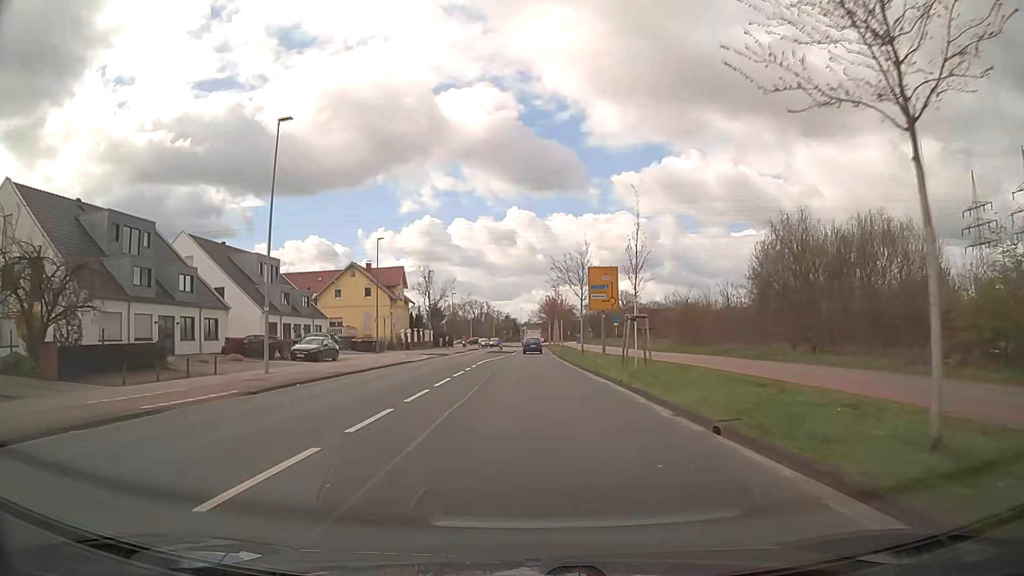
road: tertiary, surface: asphalt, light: Day
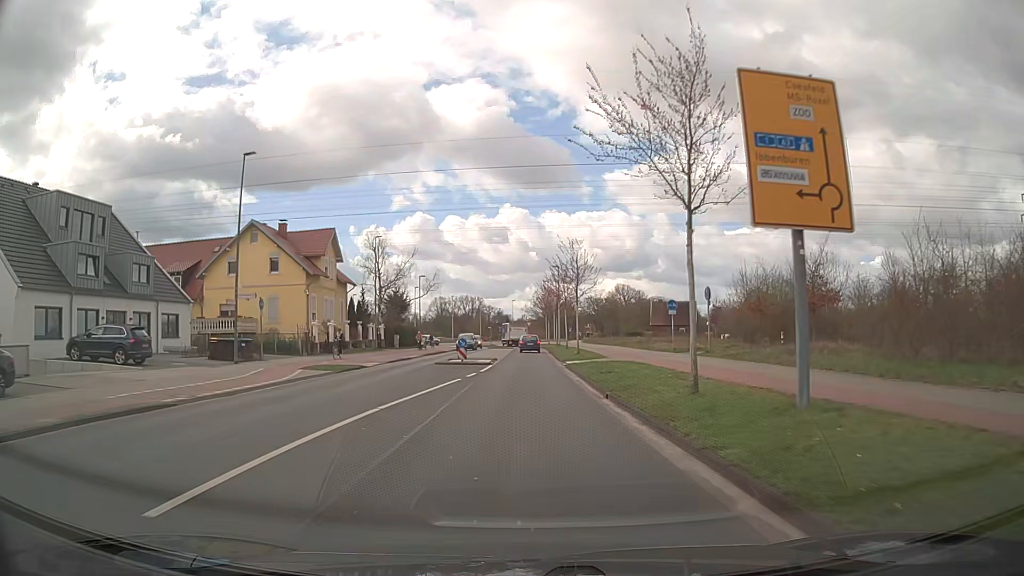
(+0.1, +29.3) m; +1°
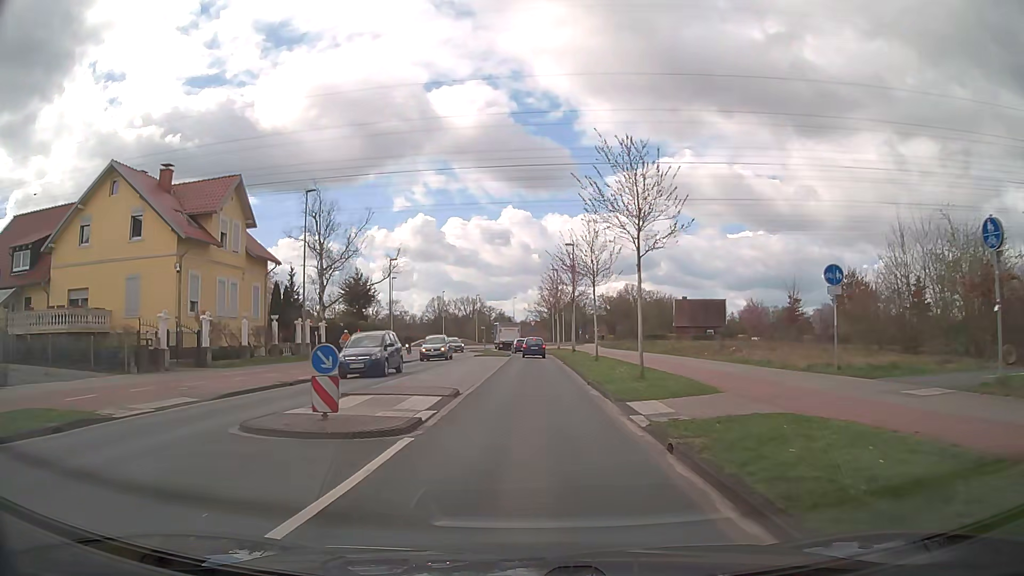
(-0.1, +20.9) m; 0°
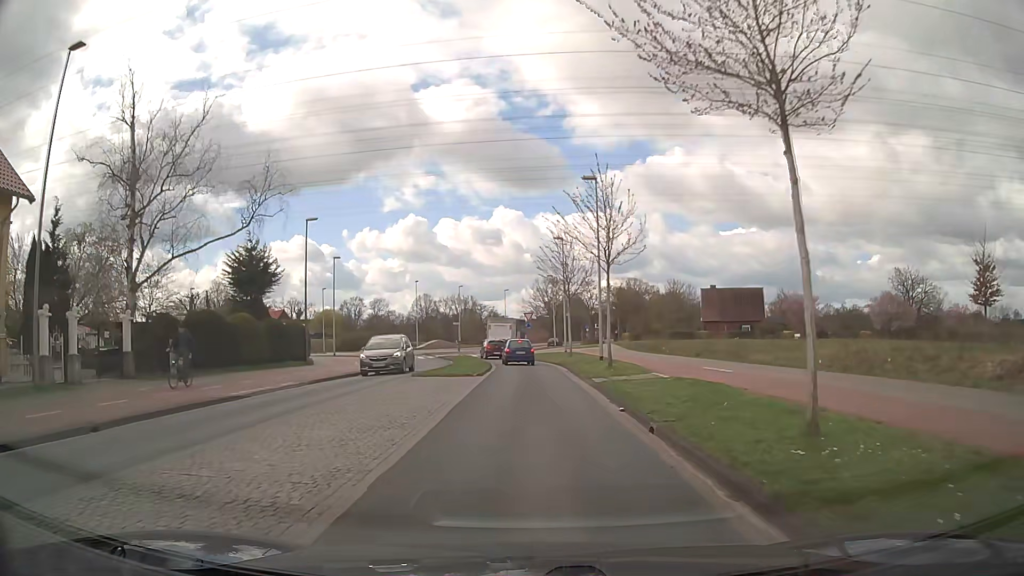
(-0.2, +24.4) m; -1°
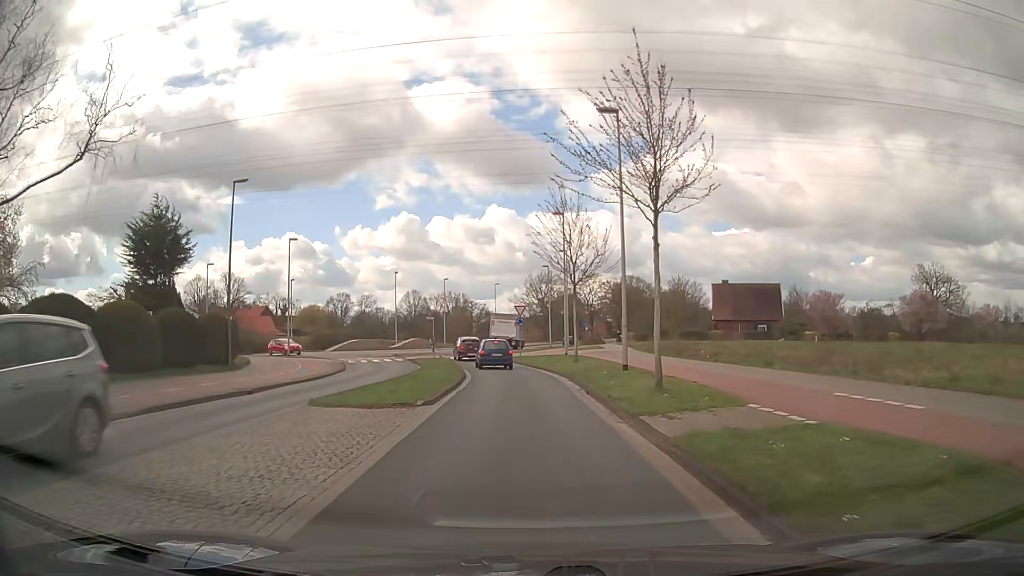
(+0.2, +10.6) m; +1°
(0, +10) (0, +20) (-1, +30) (-3, +40) (-4, +50) (-4, +59) (-1, +69) (-1, +79) (-1, +89) (+1, +99) m
